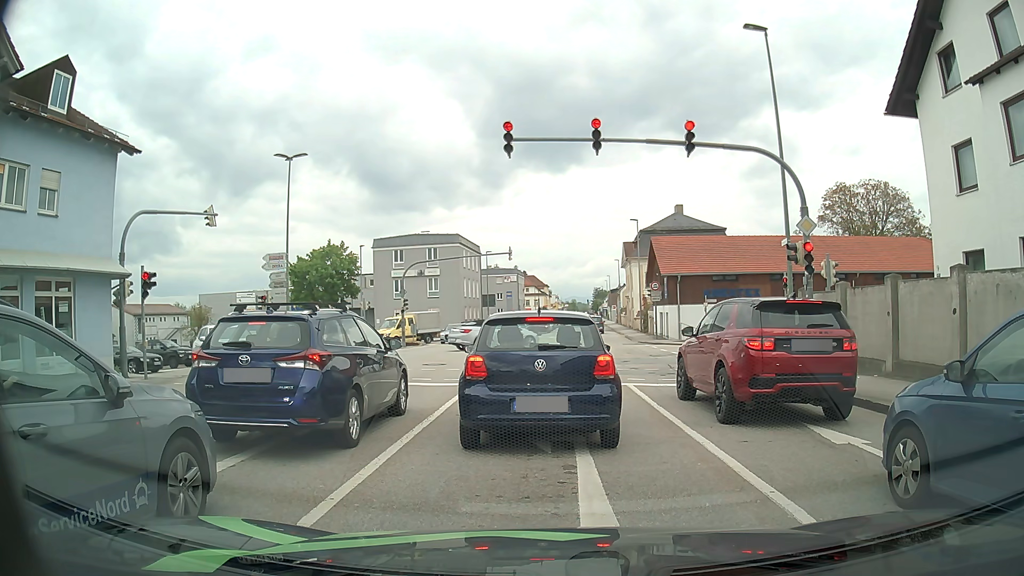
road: tertiary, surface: asphalt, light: Day
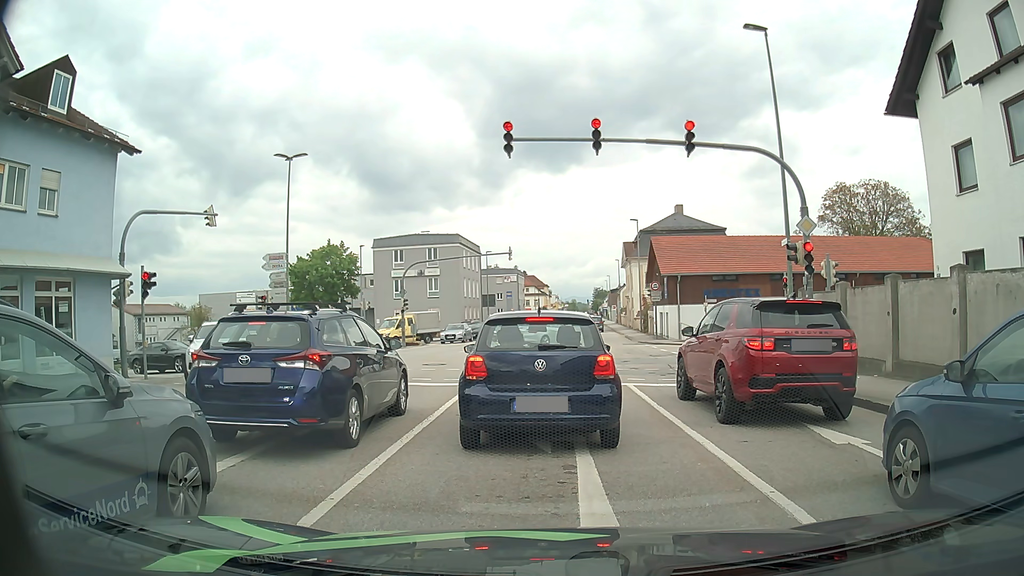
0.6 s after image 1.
(0.0, 0.0) m; 0°
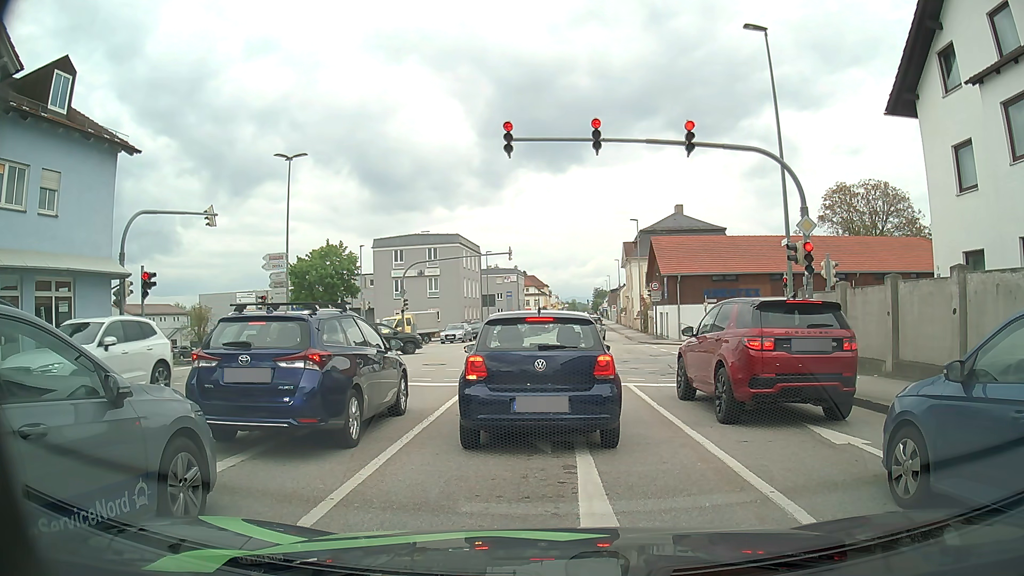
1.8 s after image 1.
(0.0, 0.0) m; 0°
(0, +10) (0, +20) (-1, +30) (-6, +38) (-15, +41) (-25, +41) (-35, +41) (-45, +40) (-55, +40) (-65, +41) m
